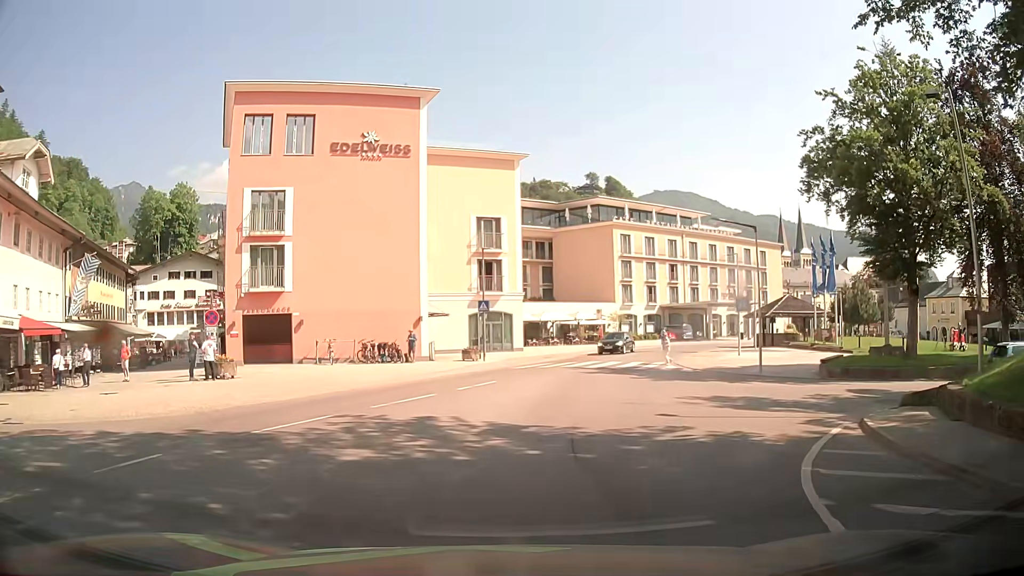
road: tertiary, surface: asphalt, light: Day
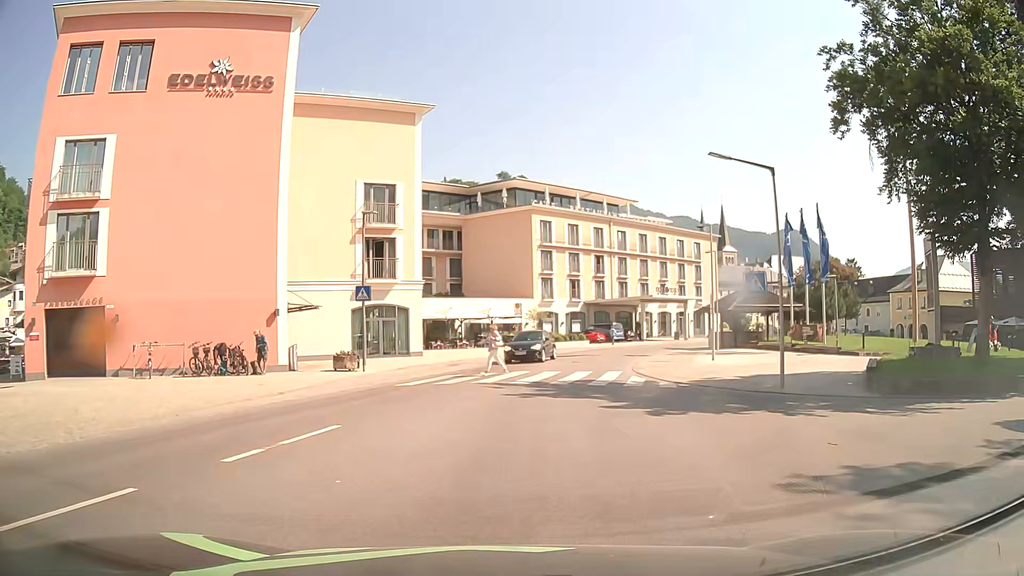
(+0.3, +10.6) m; +7°
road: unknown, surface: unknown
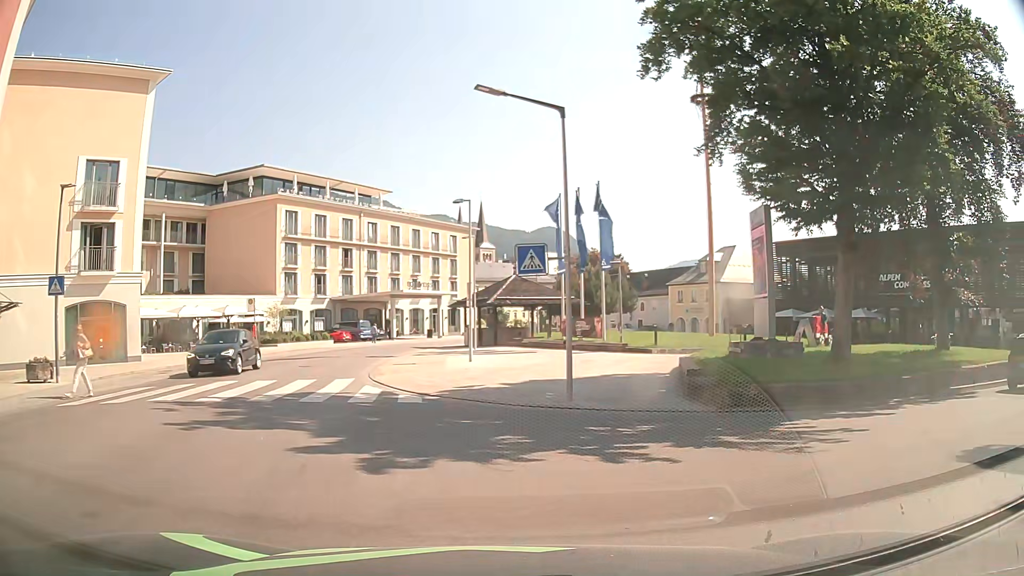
(+0.8, +4.9) m; +21°
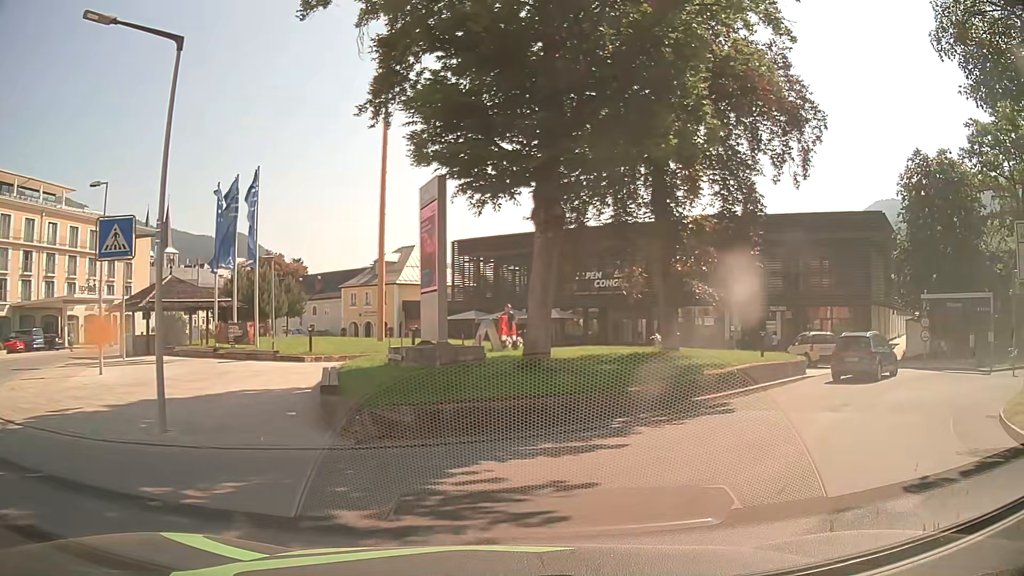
(+0.9, +4.0) m; +27°
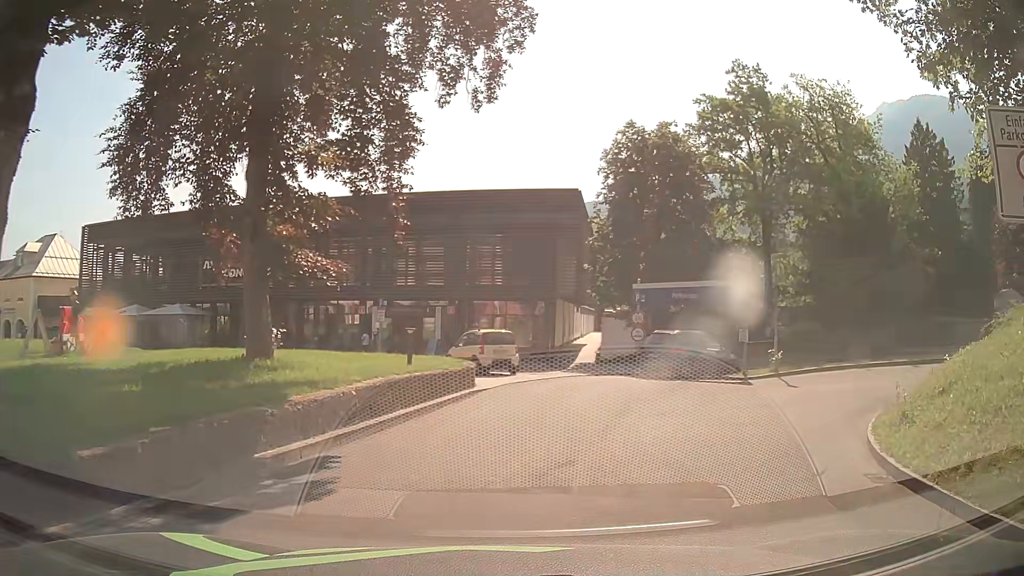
(+2.0, +6.9) m; +29°
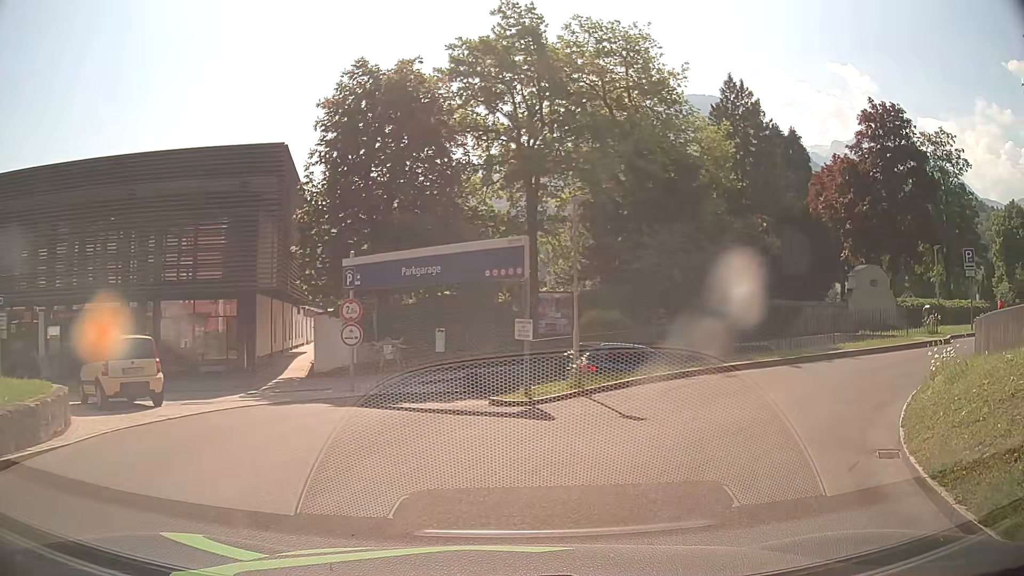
(+1.7, +9.0) m; +22°
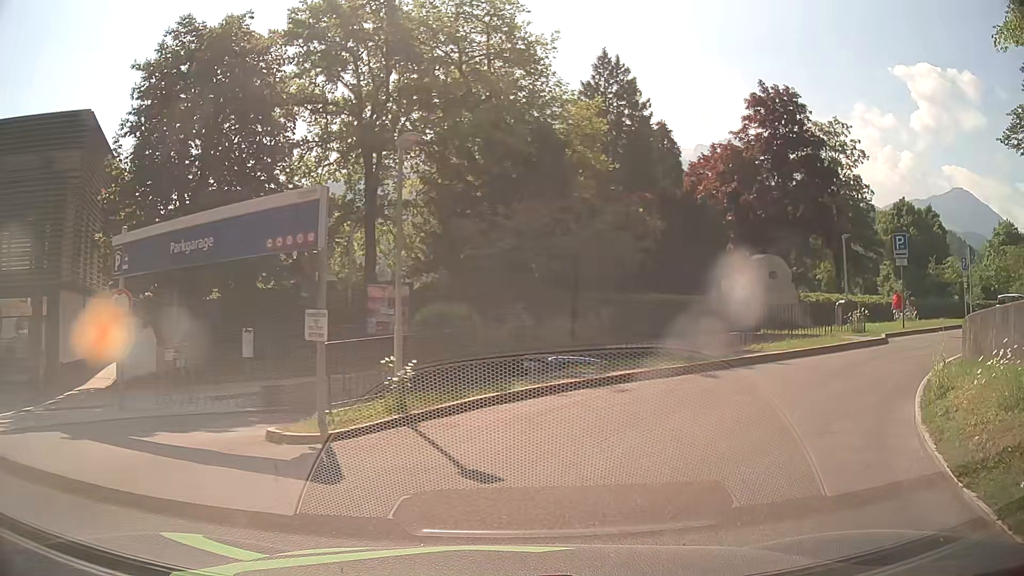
(+0.3, +4.5) m; +10°
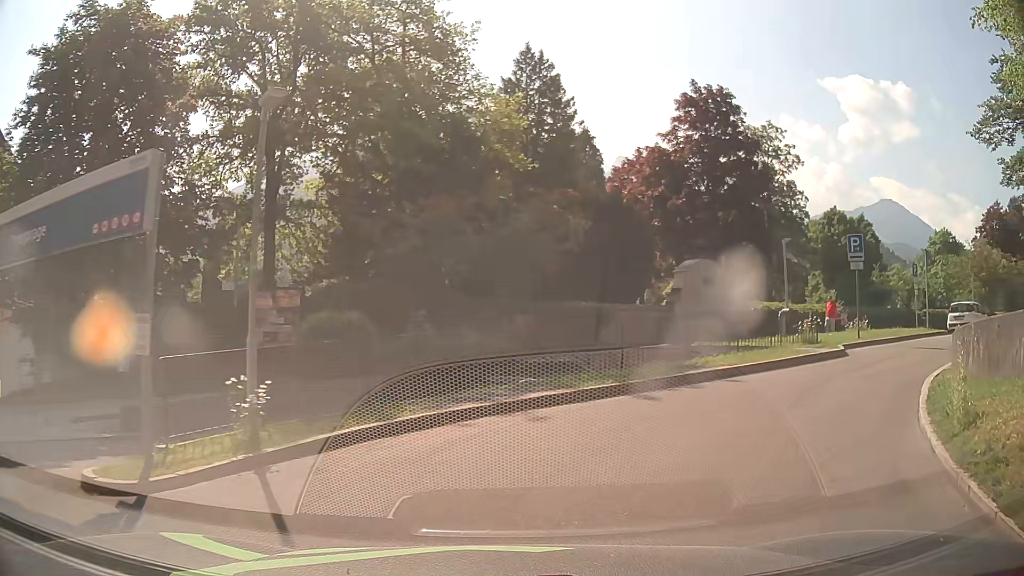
(+0.2, +2.3) m; +7°
